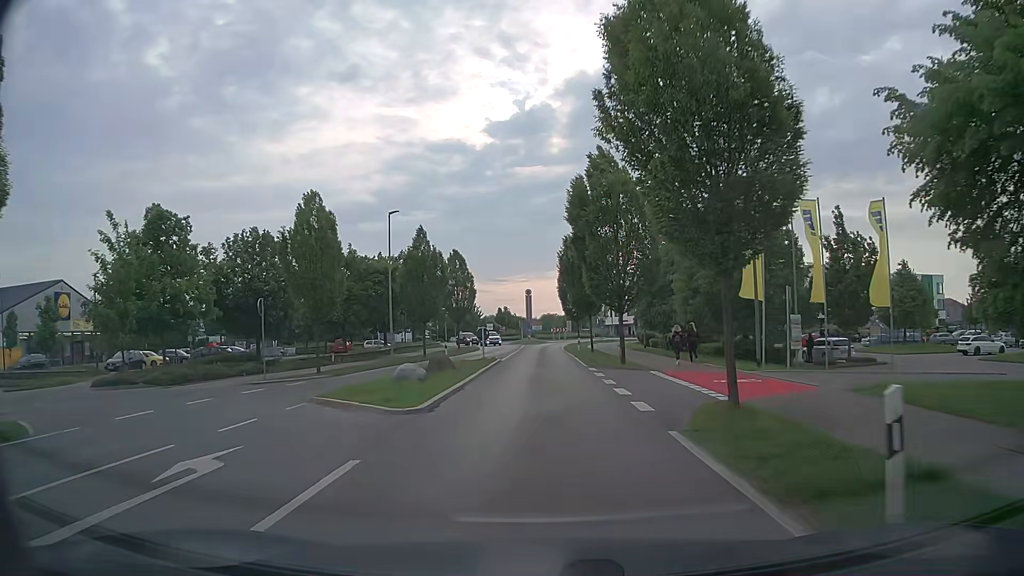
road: tertiary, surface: asphalt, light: Day
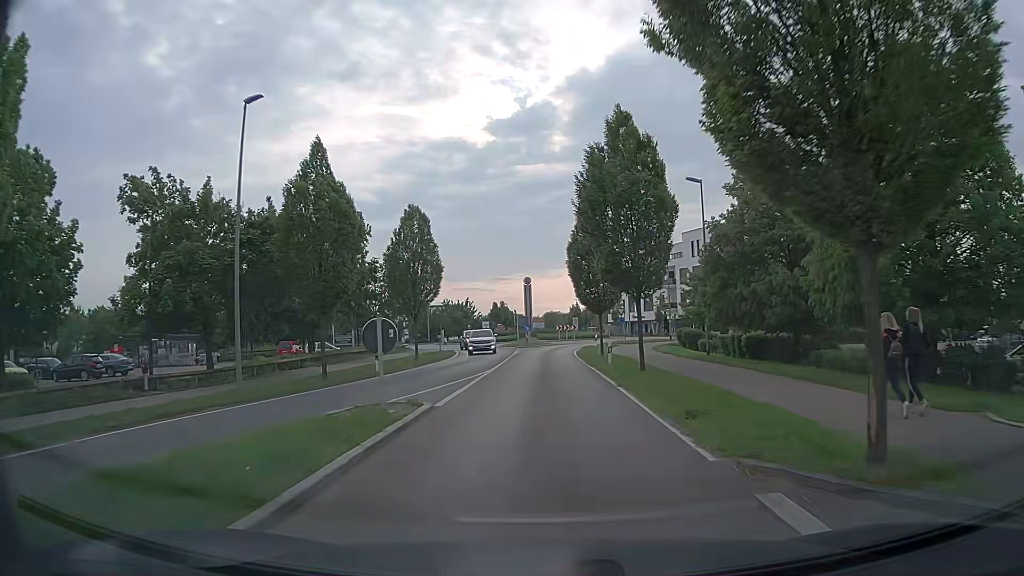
(0.0, +19.5) m; +1°
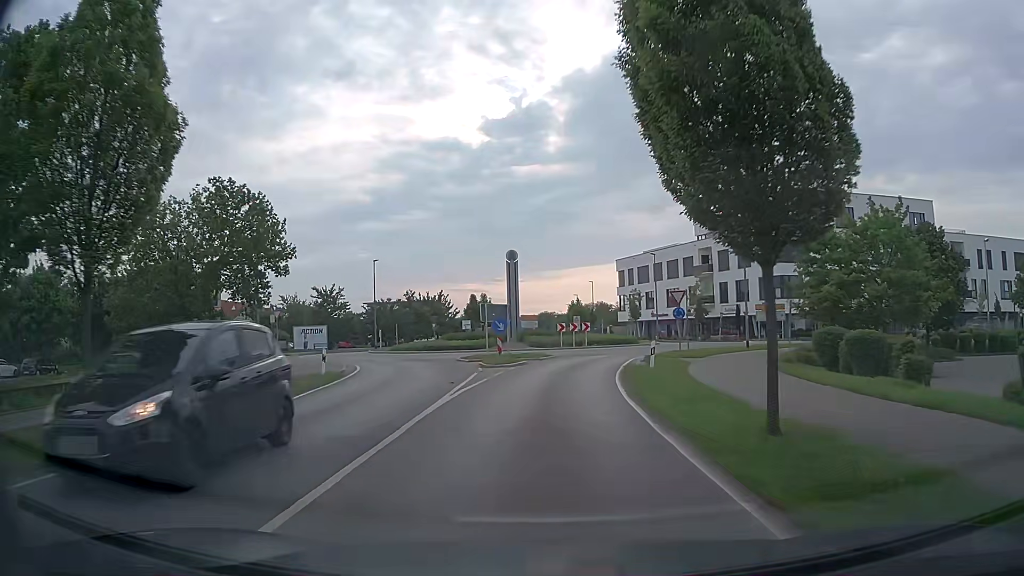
(-0.5, +27.2) m; -1°
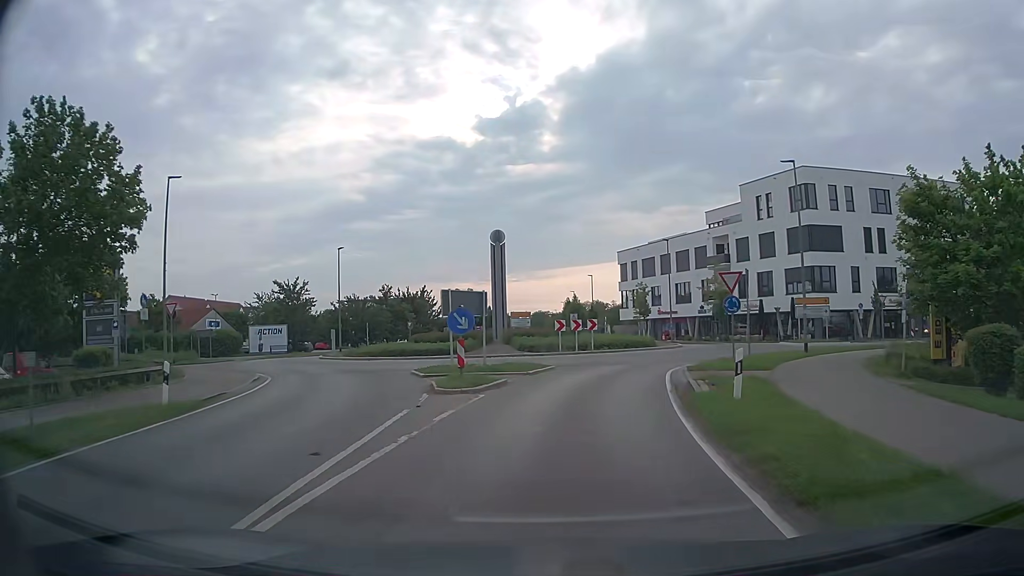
(+0.1, +10.1) m; -1°
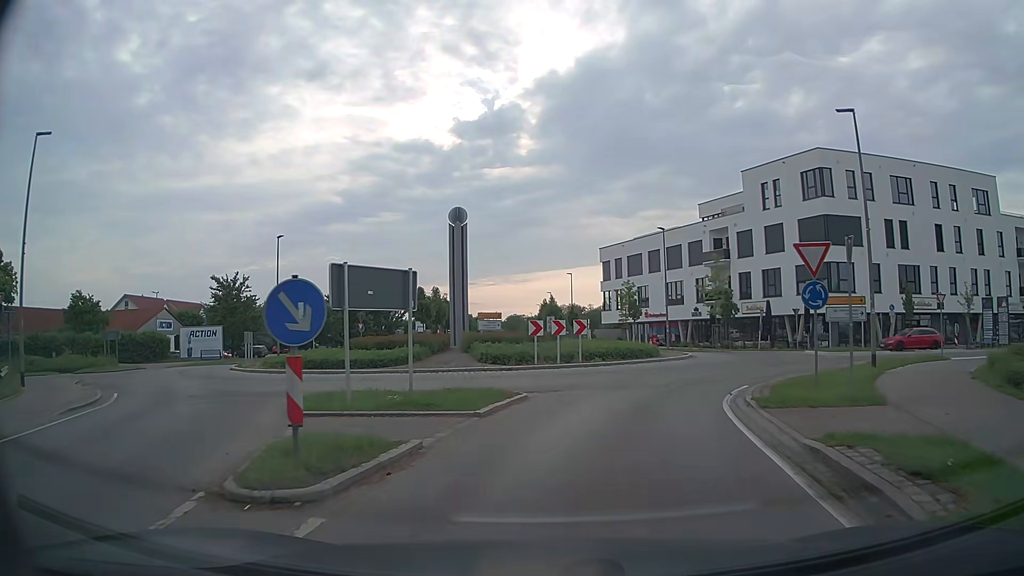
(+0.3, +8.8) m; +3°
(+1, +10) (+5, +19) (+10, +28) (+11, +37) (+6, +46) (-4, +49) (-13, +46) (-21, +40) (-30, +36) (-40, +35) m
